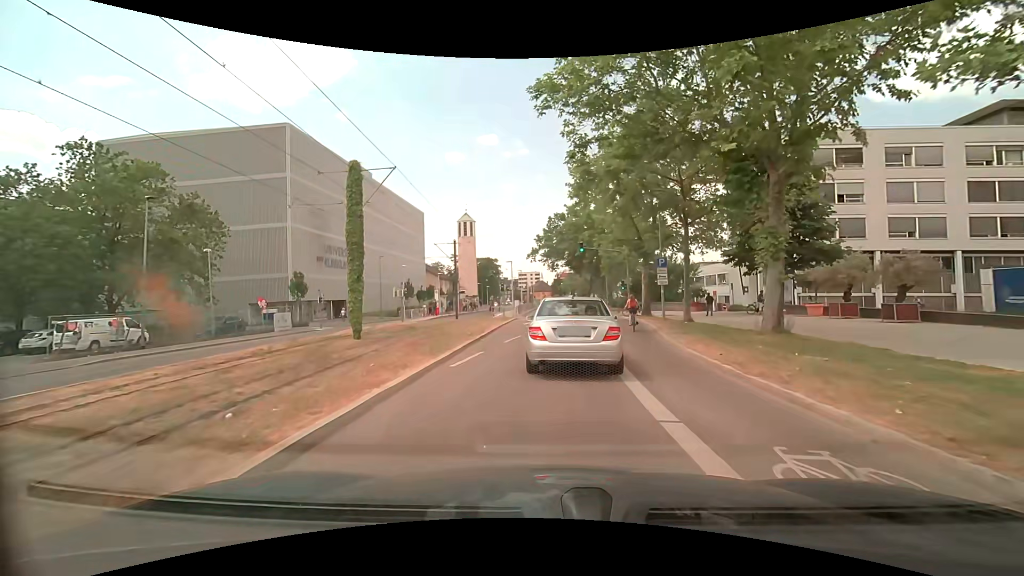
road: secondary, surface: asphalt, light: Day
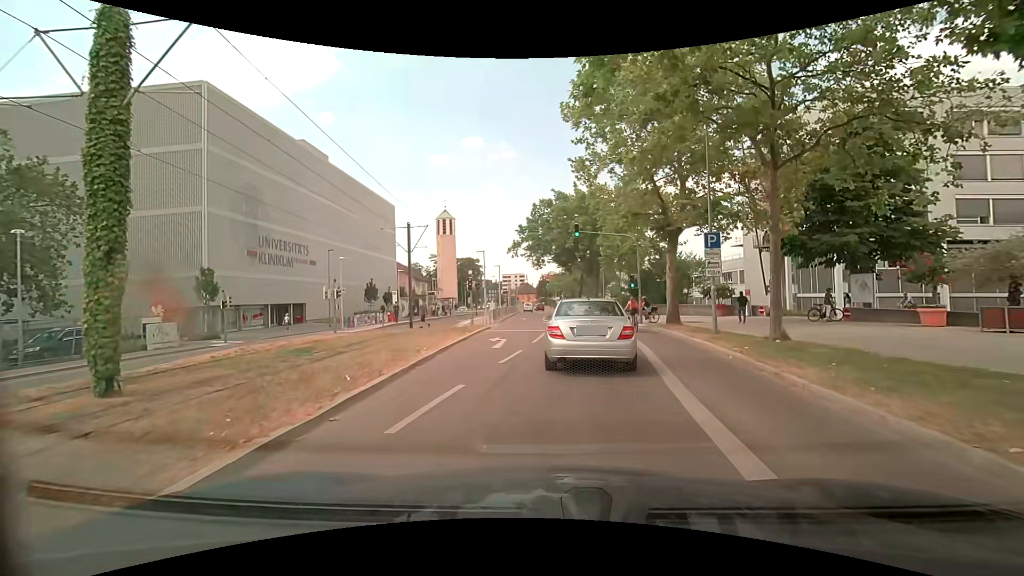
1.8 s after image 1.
(-0.1, +10.8) m; +1°
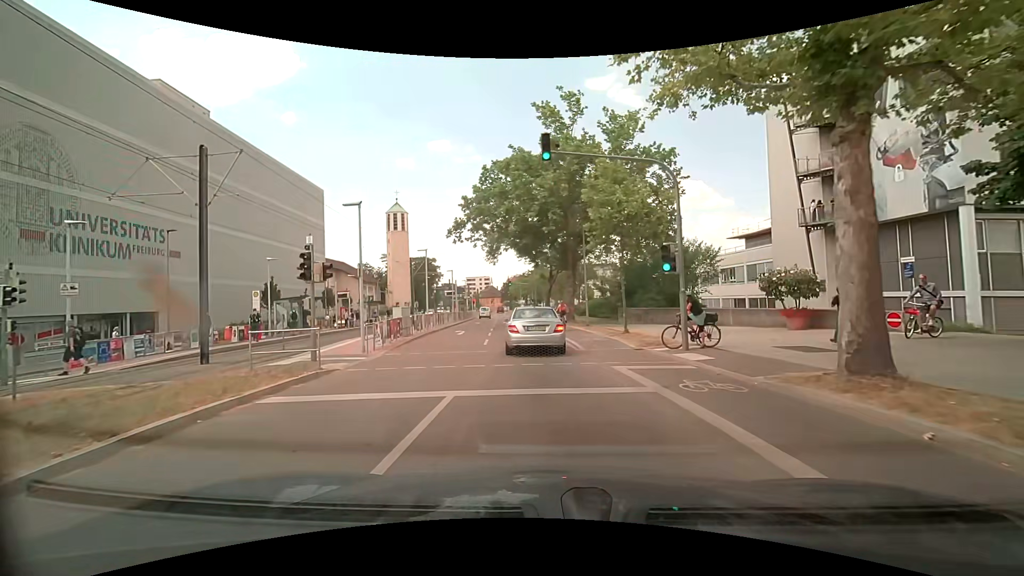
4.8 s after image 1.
(+0.9, +17.7) m; +4°
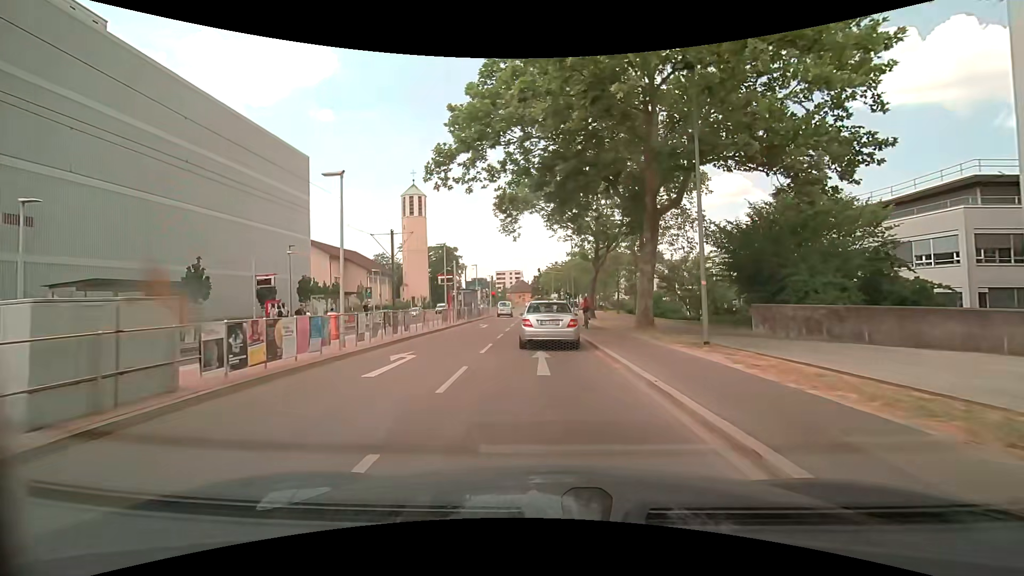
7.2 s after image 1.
(-0.7, +18.1) m; -5°
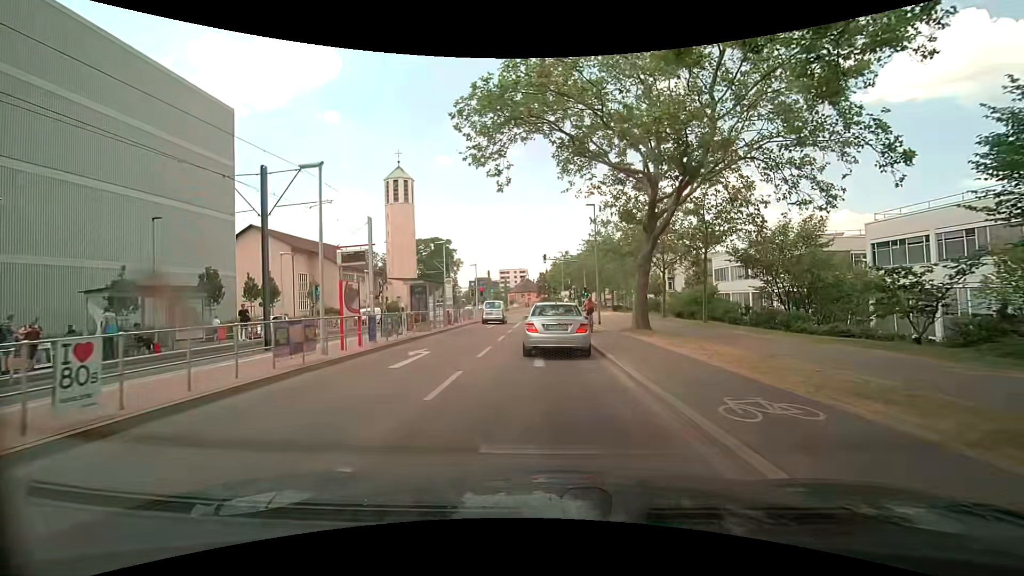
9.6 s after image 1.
(+0.1, +18.3) m; -1°
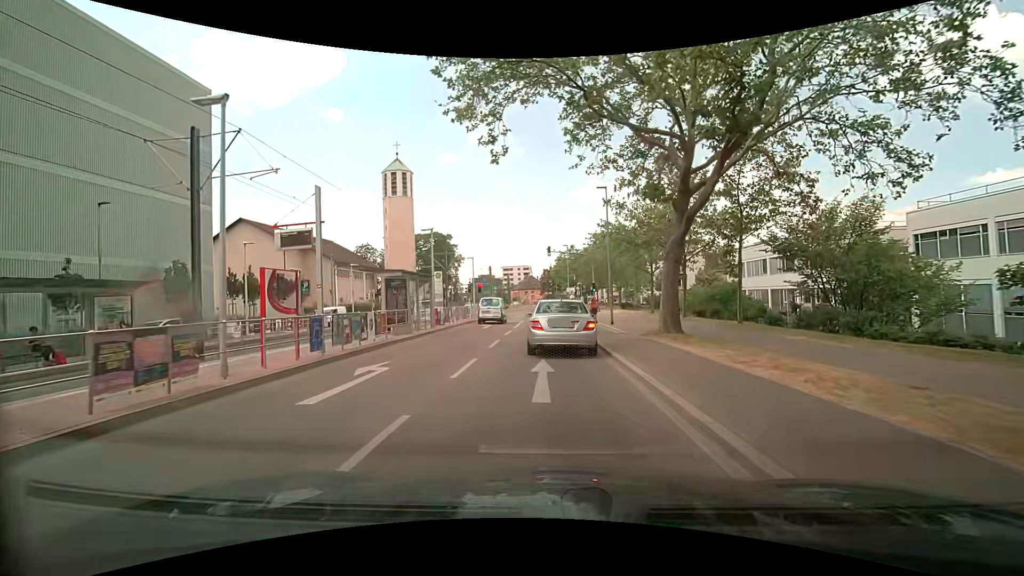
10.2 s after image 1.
(0.0, +4.2) m; +1°
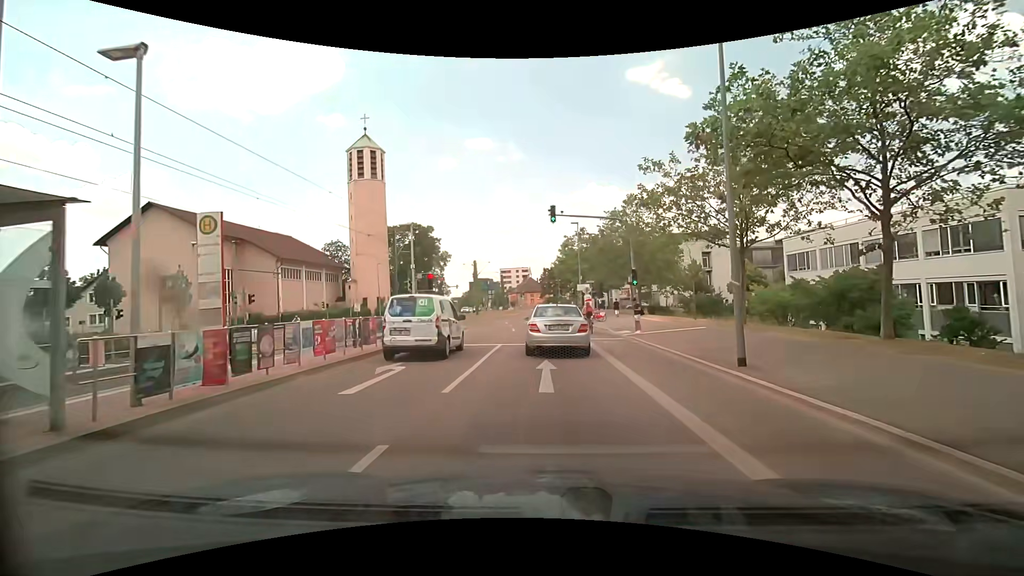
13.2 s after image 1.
(-0.3, +19.0) m; -1°
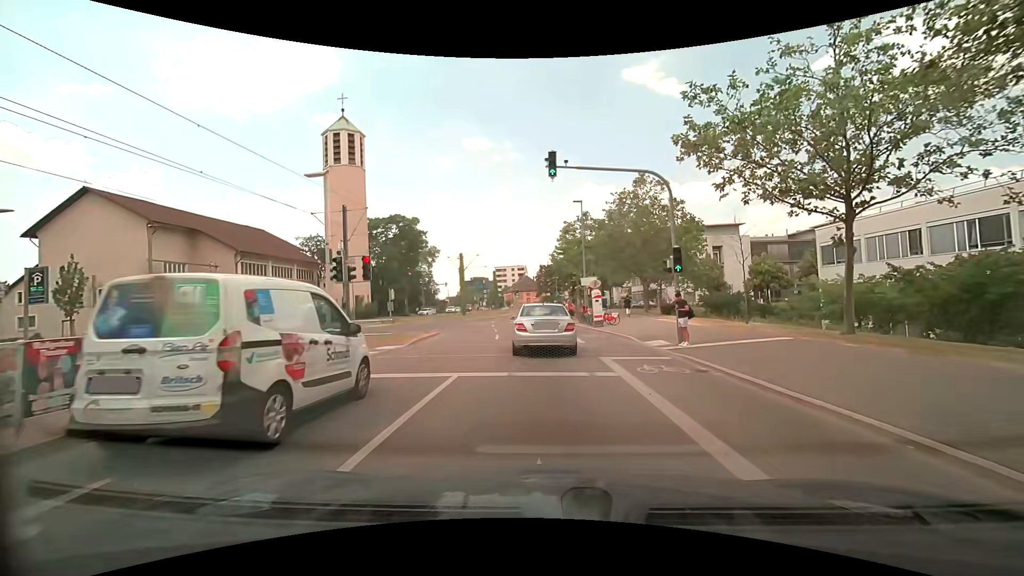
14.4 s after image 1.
(0.0, +8.5) m; +1°
(0, +10) (0, +20) (-1, +30) (-2, +40) (-3, +50) (-3, +60) (-2, +70) (-2, +80) (-2, +90) (-3, +100) m
